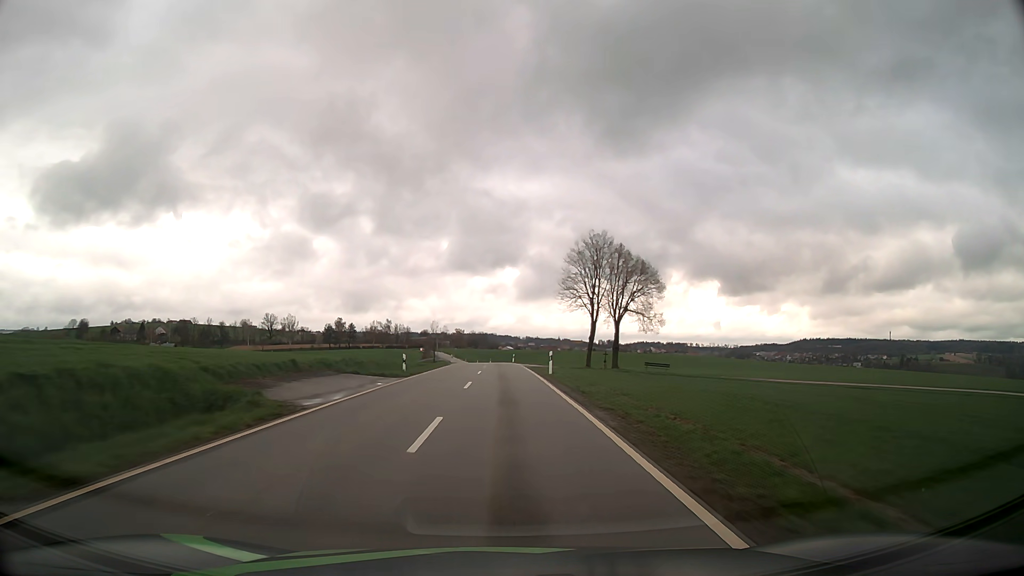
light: Day
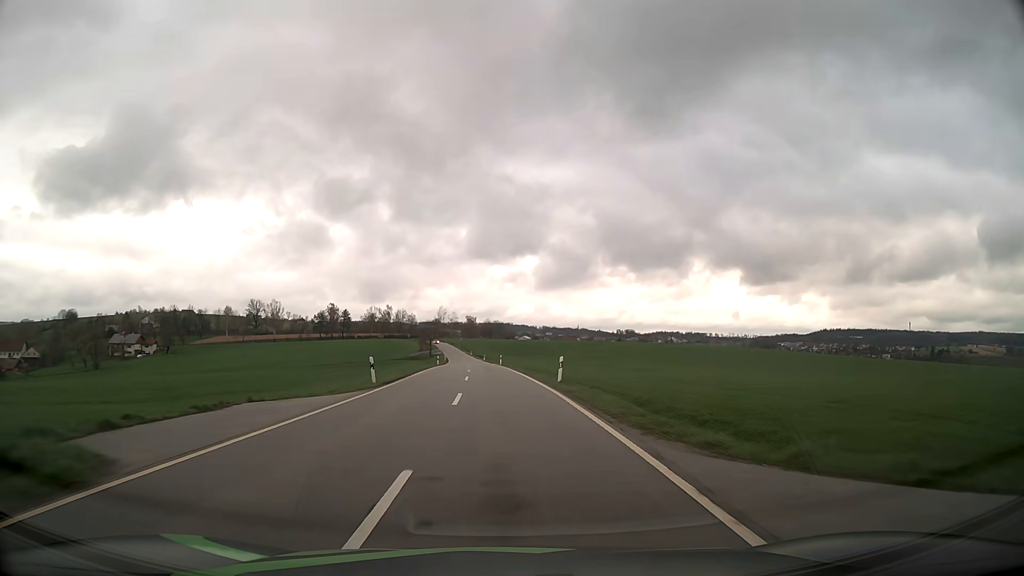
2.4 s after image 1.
(-0.6, +53.4) m; -1°
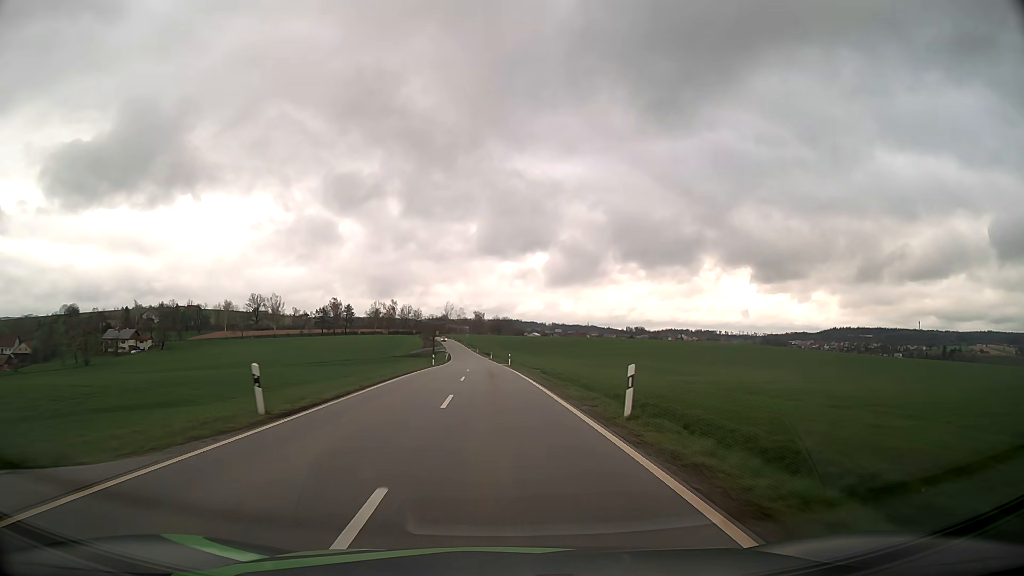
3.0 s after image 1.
(-0.1, +13.3) m; -1°
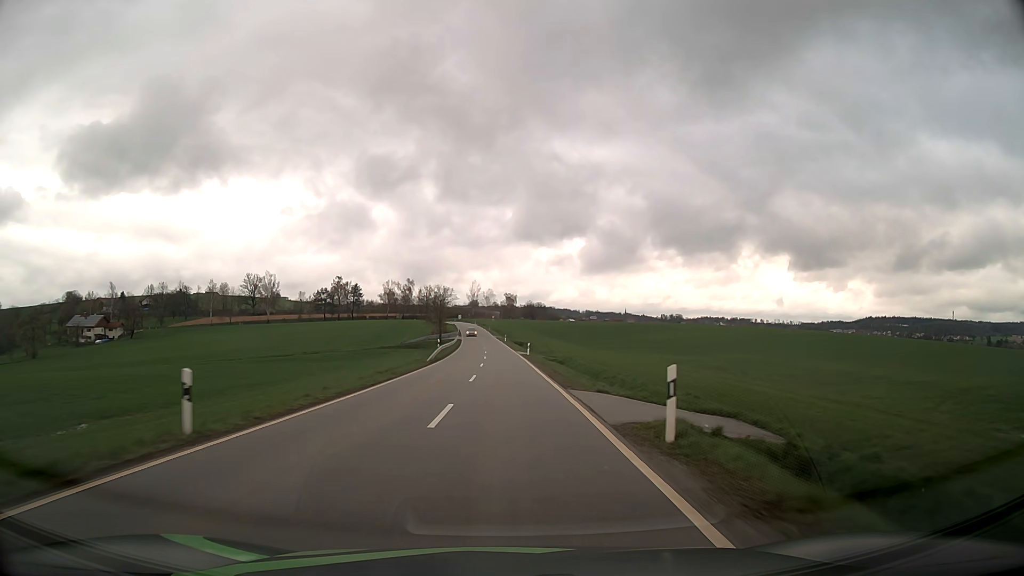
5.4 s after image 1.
(-1.4, +52.3) m; -3°
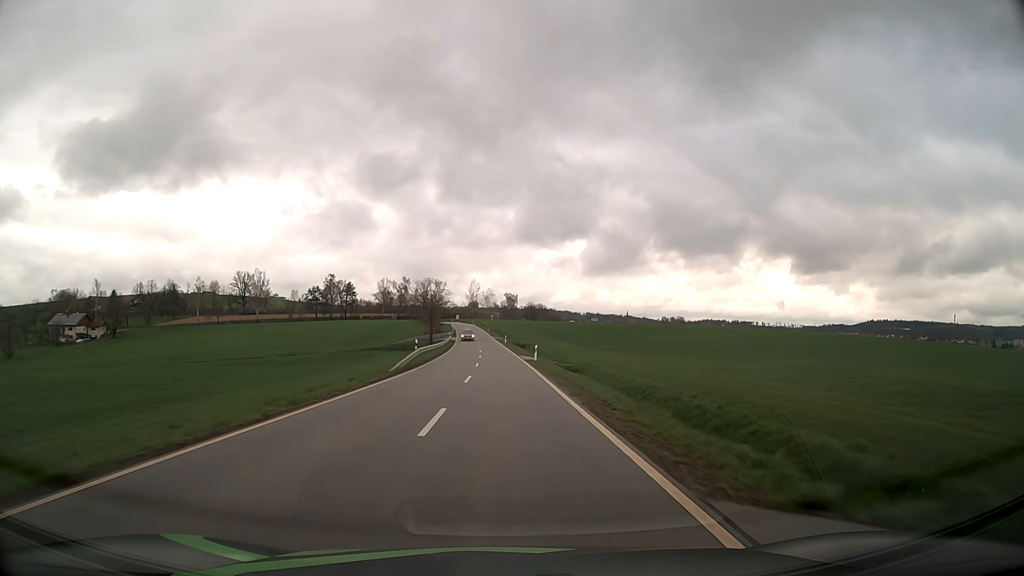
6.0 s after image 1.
(0.0, +13.3) m; 0°
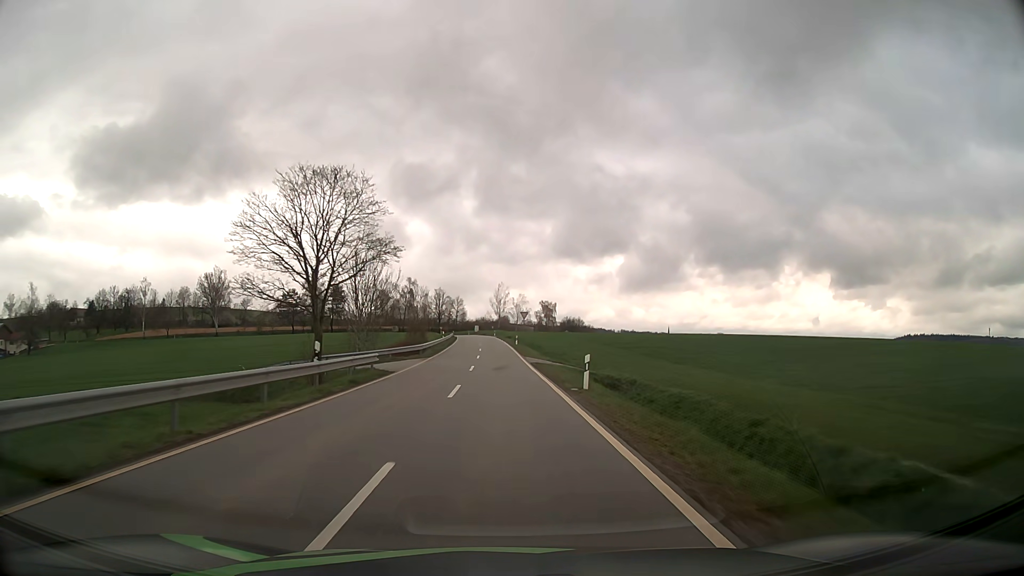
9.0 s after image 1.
(-1.3, +67.1) m; -3°
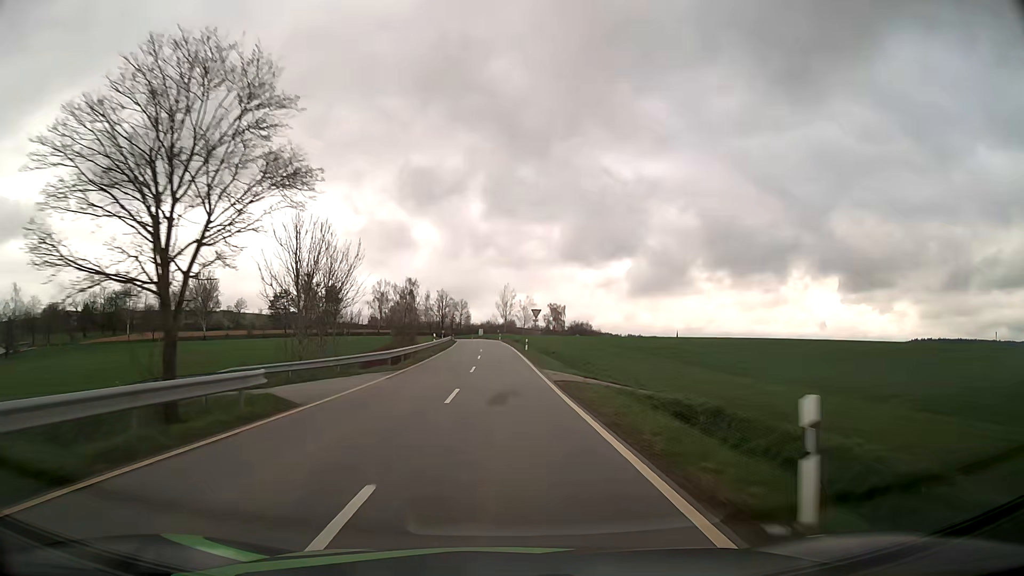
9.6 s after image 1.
(-0.1, +13.4) m; -1°
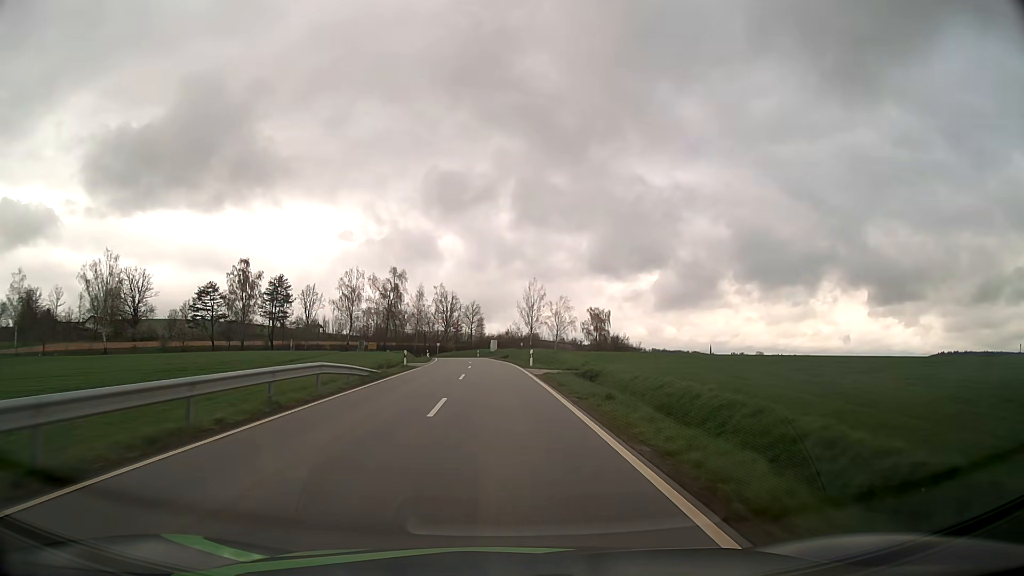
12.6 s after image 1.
(-1.2, +63.0) m; -2°
(0, +10) (0, +20) (0, +30) (-1, +40) (-1, +50) (-2, +60) (-3, +70) (-4, +80) (-5, +90) (-8, +99) m
